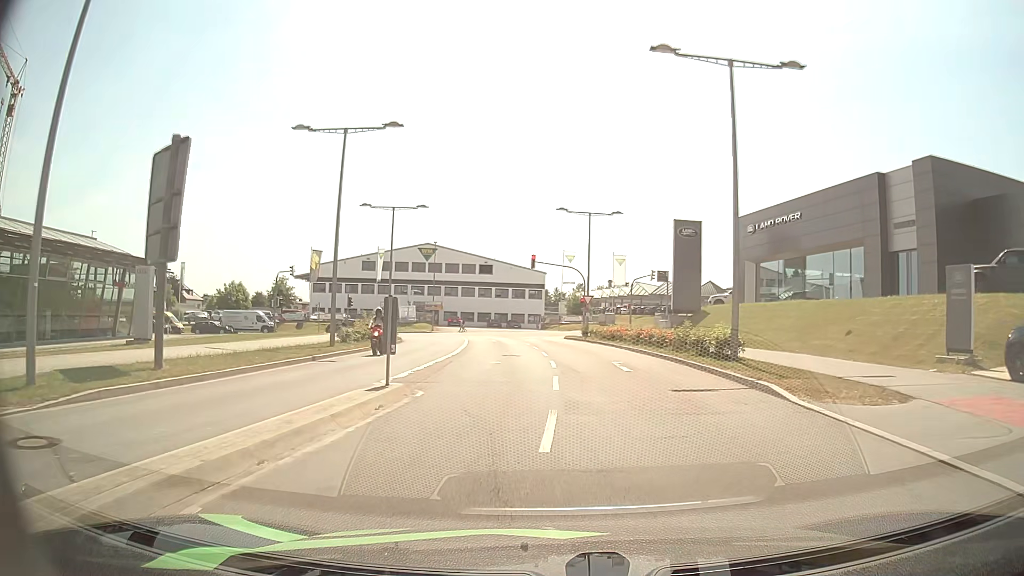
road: secondary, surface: asphalt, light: Day
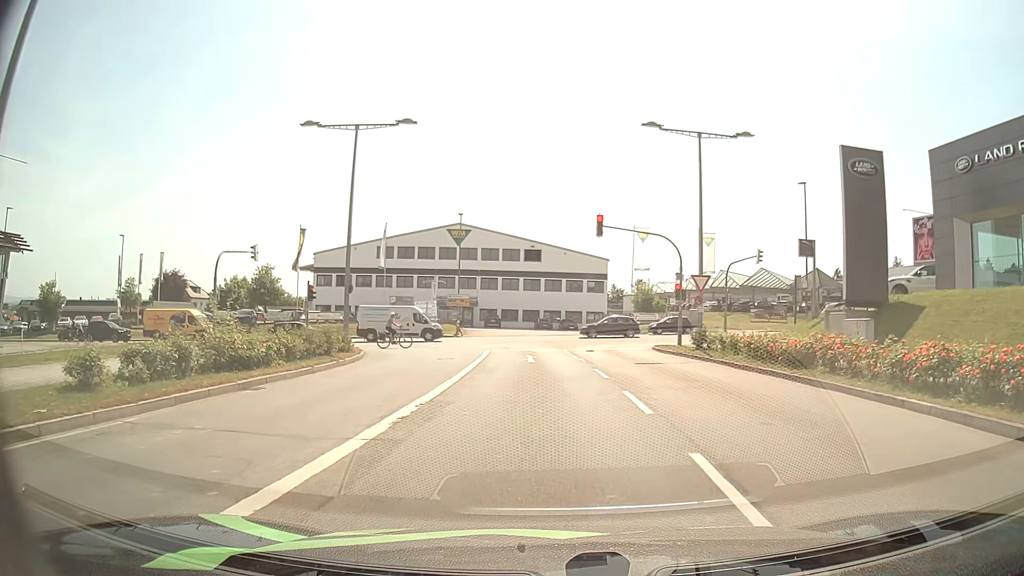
(-0.8, +20.7) m; -5°
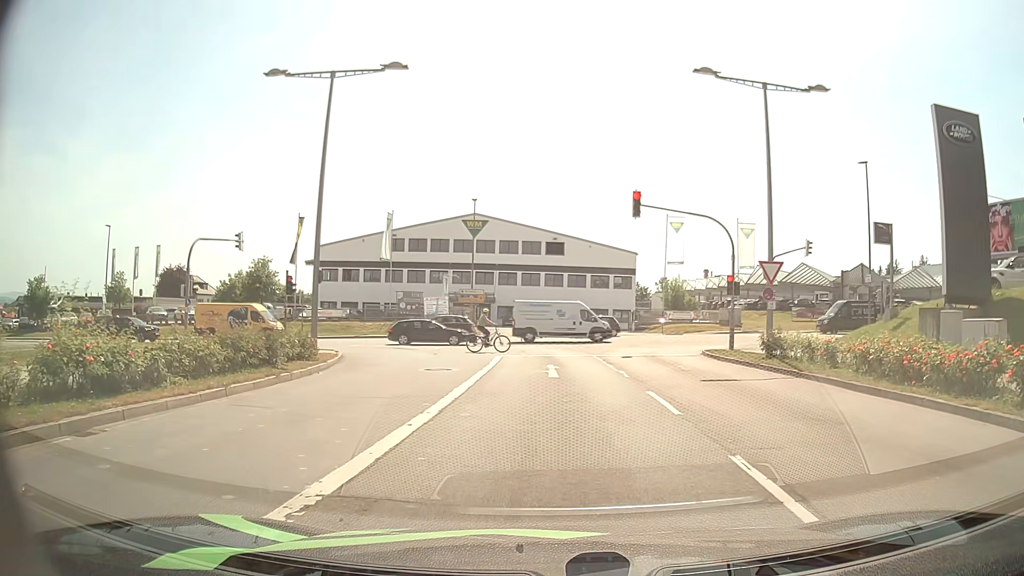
(-0.1, +6.0) m; -1°
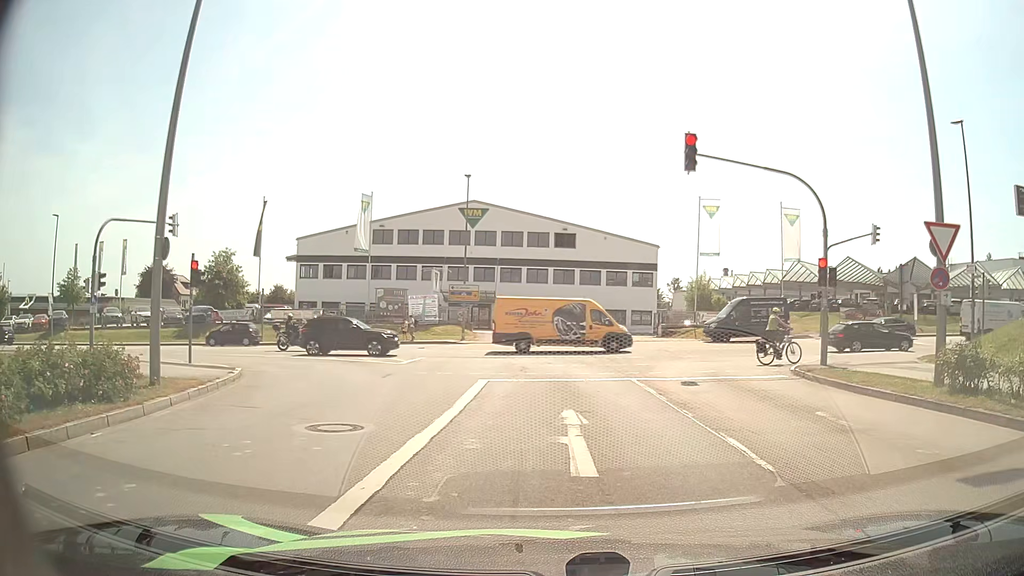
(-0.1, +9.4) m; -1°
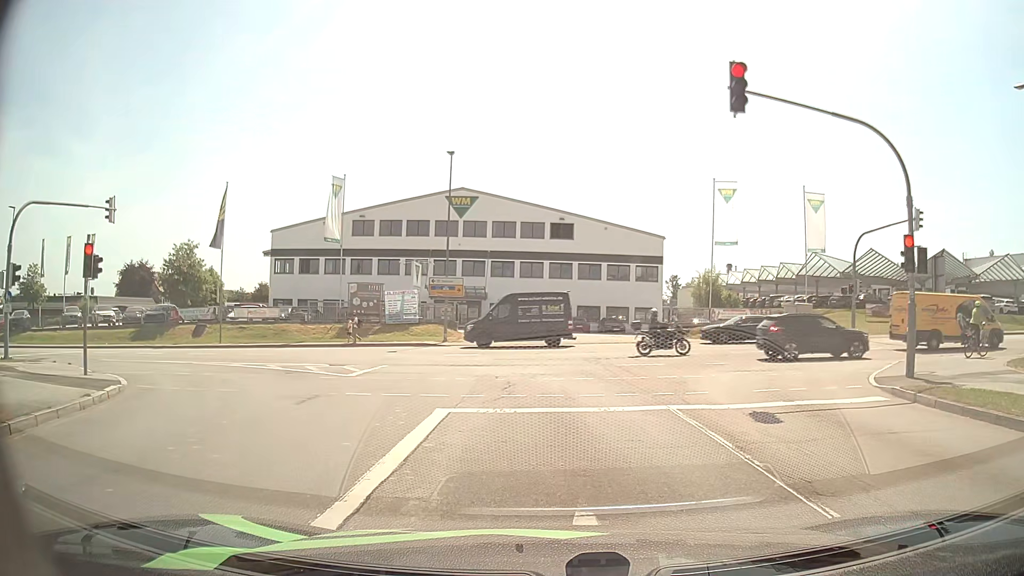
(0.0, +5.6) m; 0°
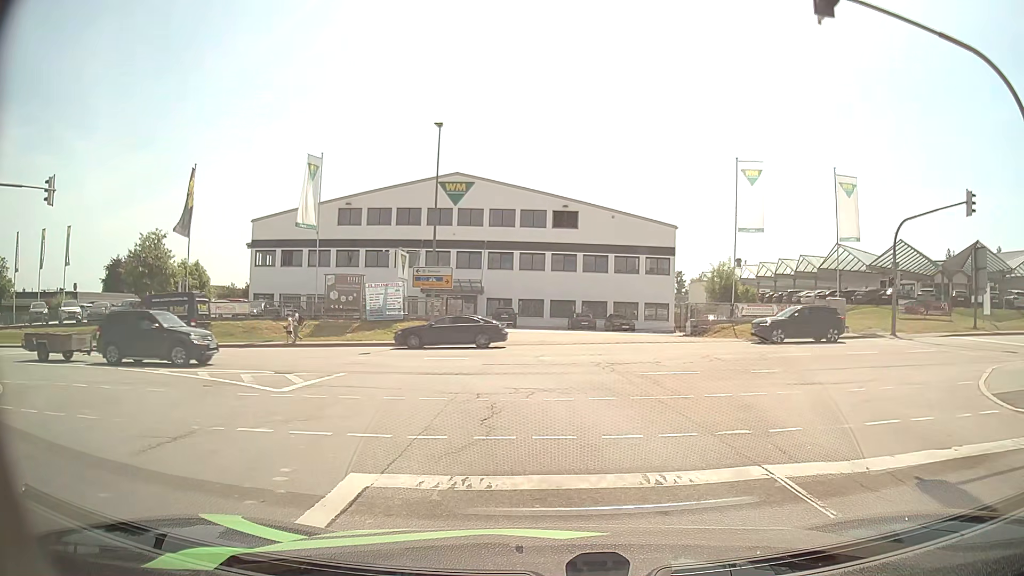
(0.0, +4.8) m; -1°
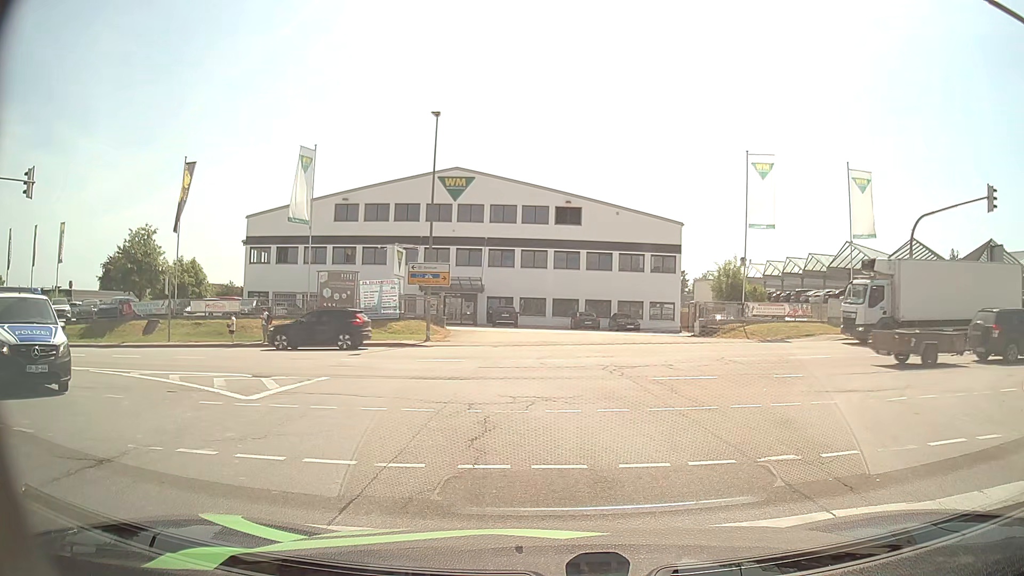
(0.0, +1.5) m; -1°
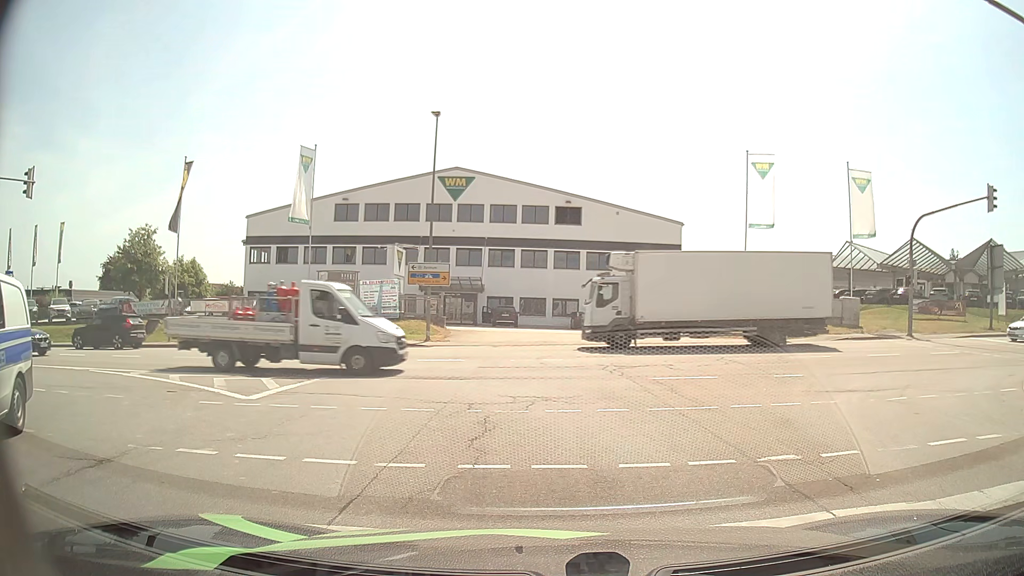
(0.0, 0.0) m; 0°
(-1, +10) (-4, +19) (-12, +25) (-22, +28) (-32, +29) (-42, +29) (-52, +29) (-62, +28) (-72, +28) (-82, +28) m
